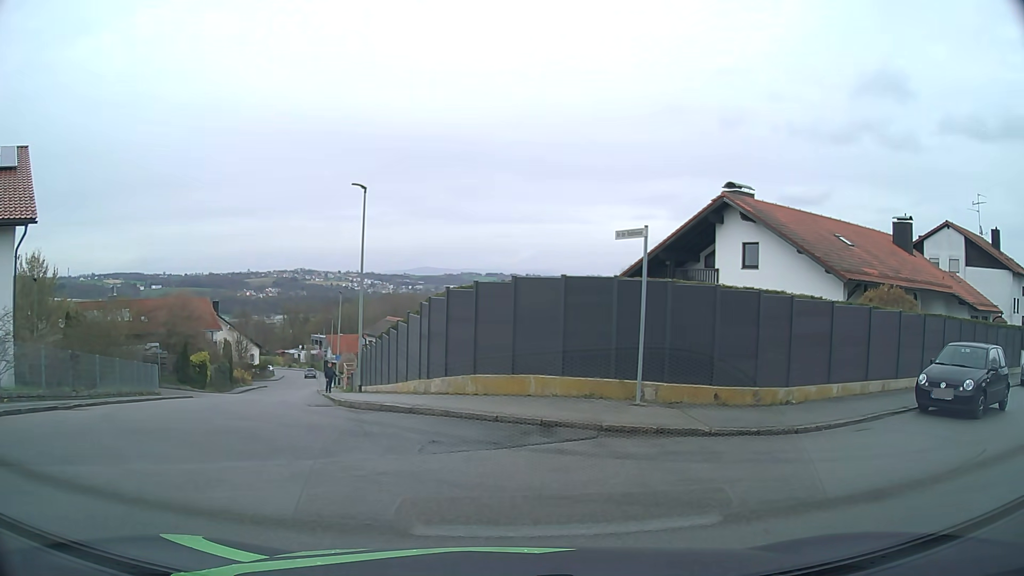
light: Day
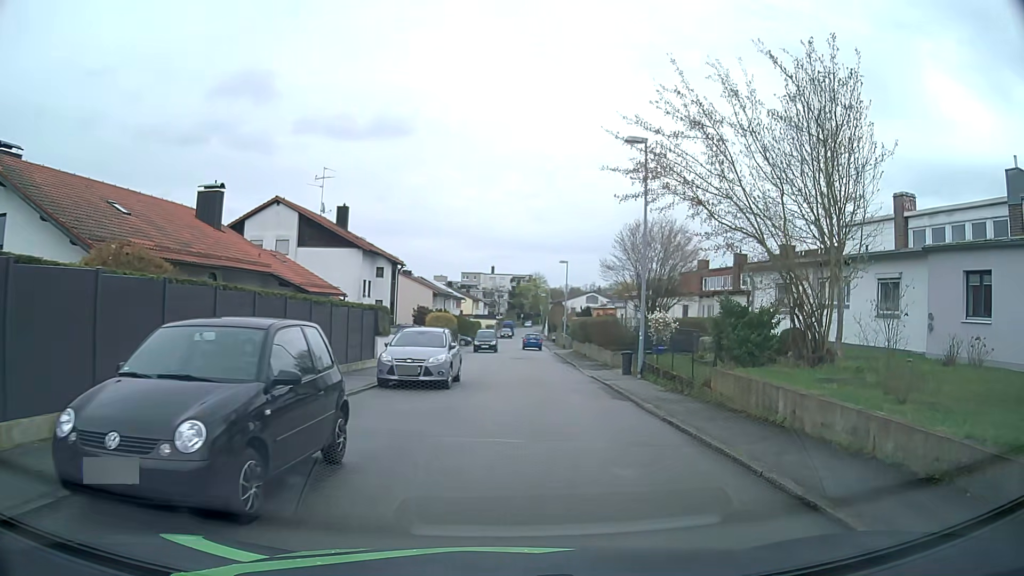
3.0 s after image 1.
(+5.2, +7.6) m; +58°
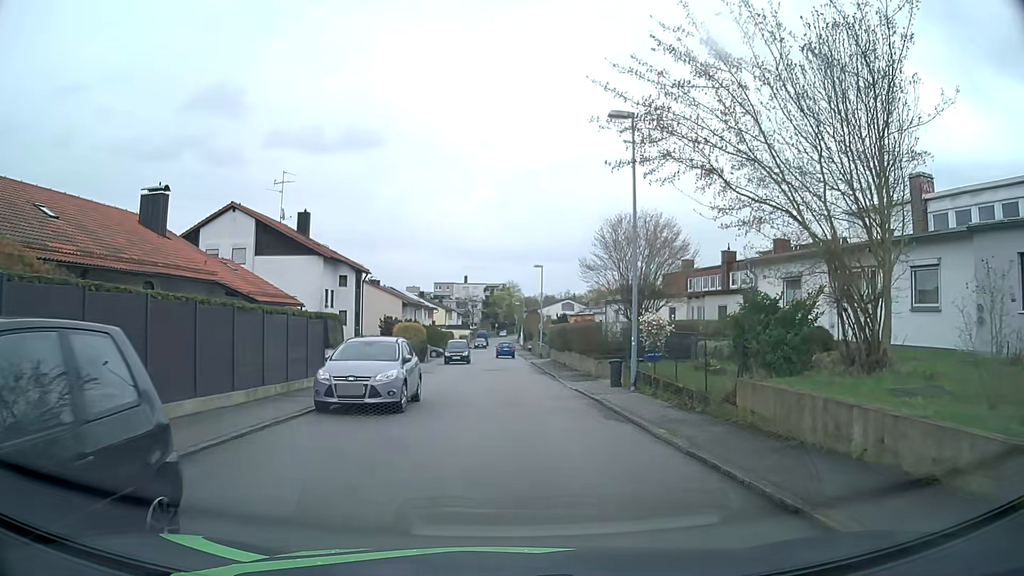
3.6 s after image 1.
(+0.1, +3.4) m; +3°
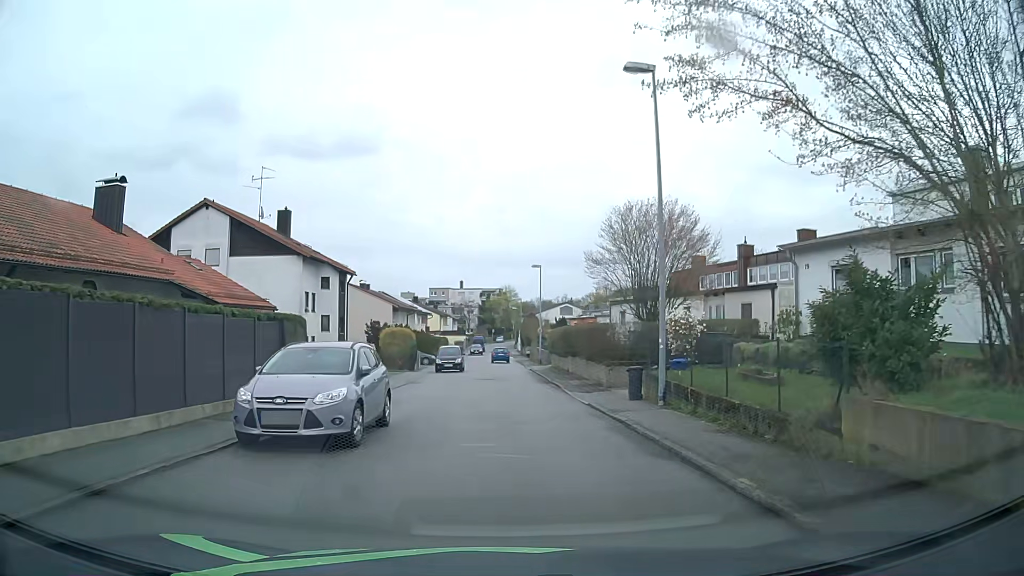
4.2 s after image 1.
(0.0, +4.0) m; 0°
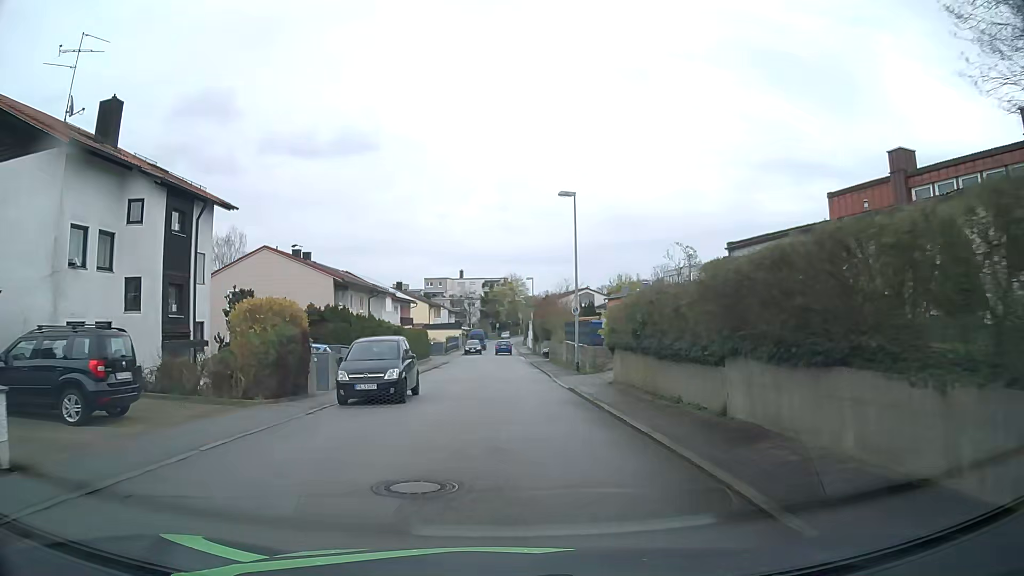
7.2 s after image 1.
(-0.1, +25.2) m; -1°
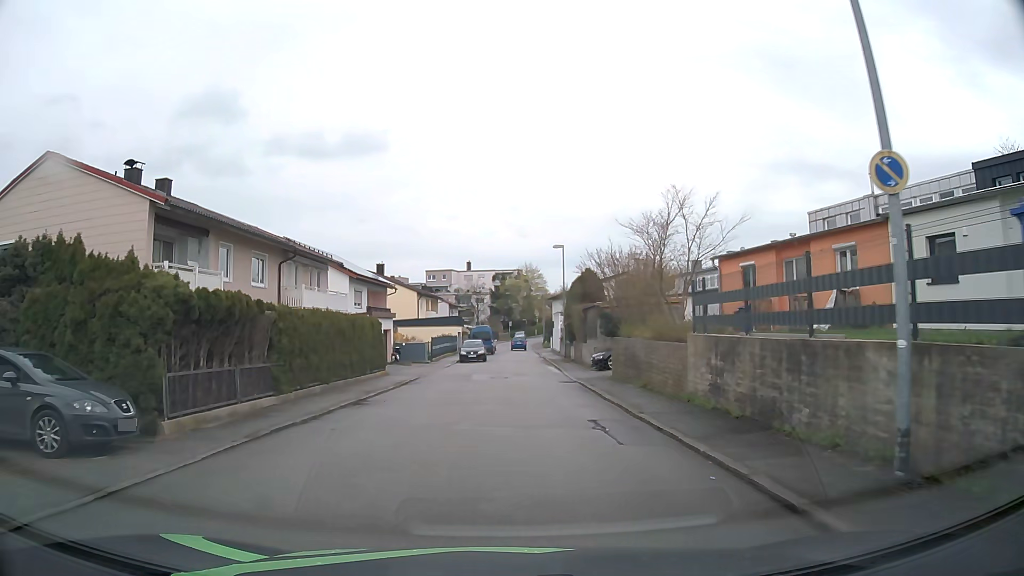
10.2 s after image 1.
(0.0, +24.7) m; 0°
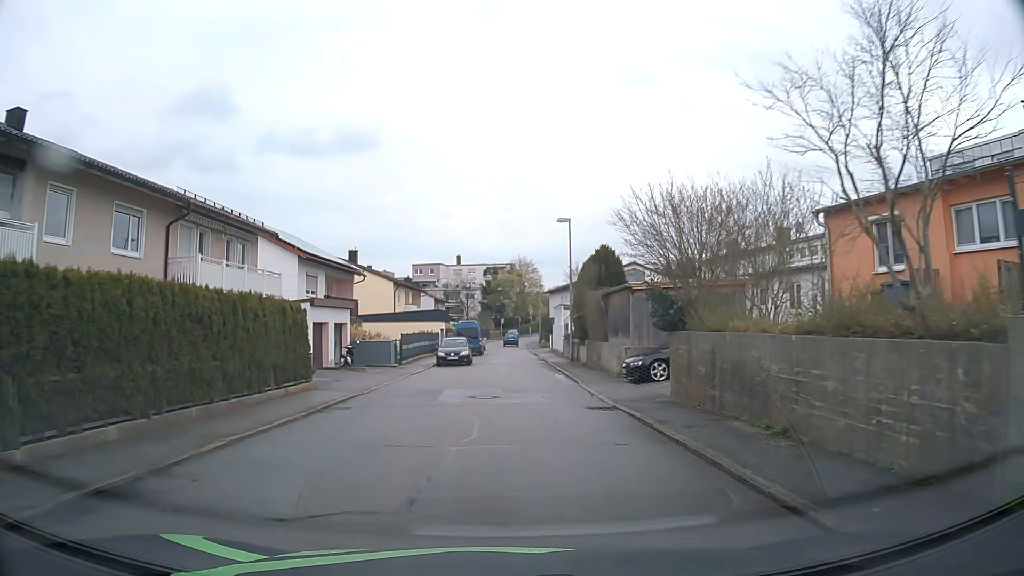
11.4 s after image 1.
(0.0, +10.3) m; +1°
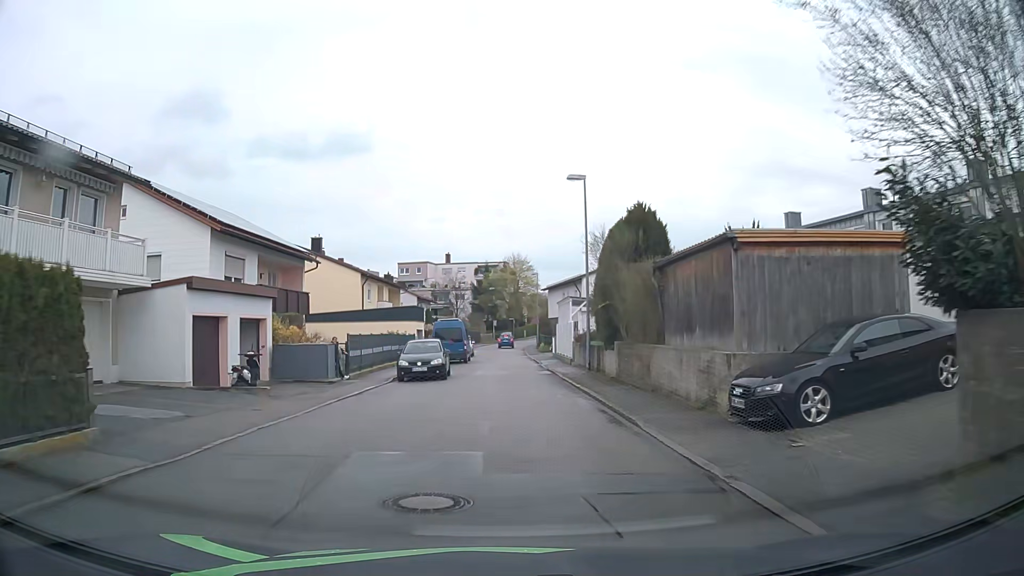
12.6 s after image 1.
(0.0, +10.8) m; 0°
(0, +10) (0, +20) (0, +30) (0, +40) (0, +50) (0, +60) (0, +70) (+1, +80) (+2, +90) (+5, +100) m
